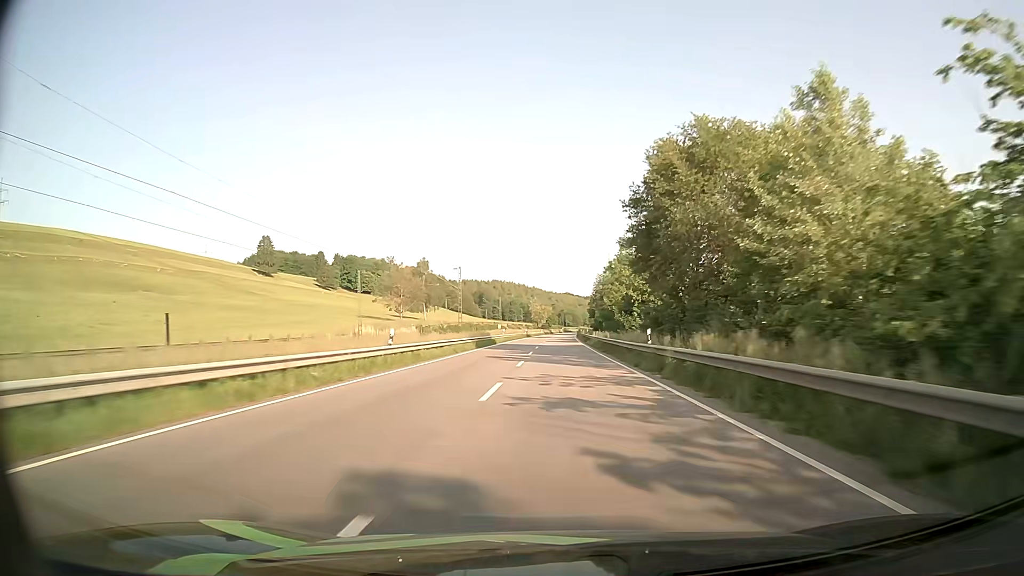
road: primary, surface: asphalt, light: Day
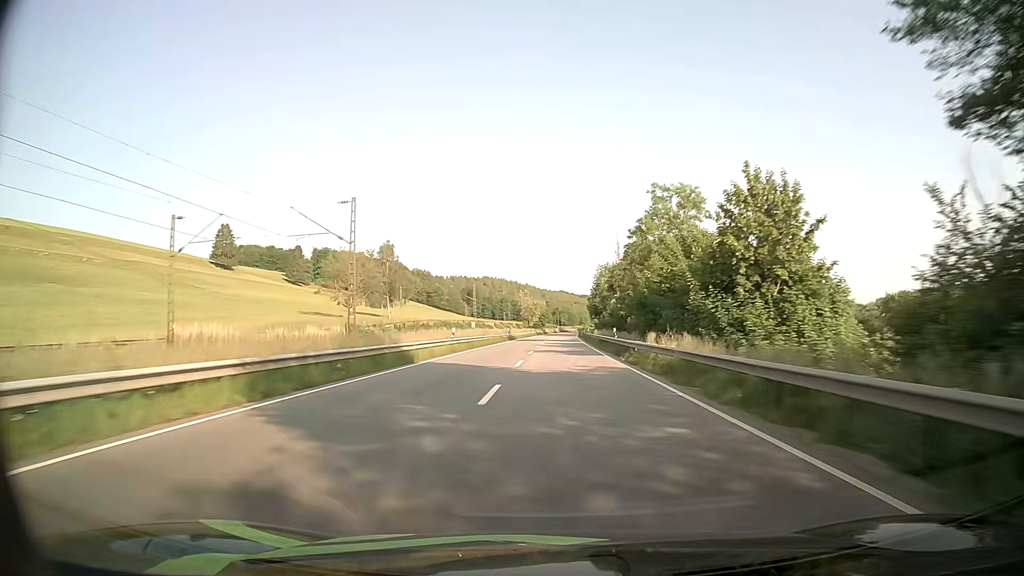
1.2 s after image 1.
(+0.2, +37.1) m; 0°
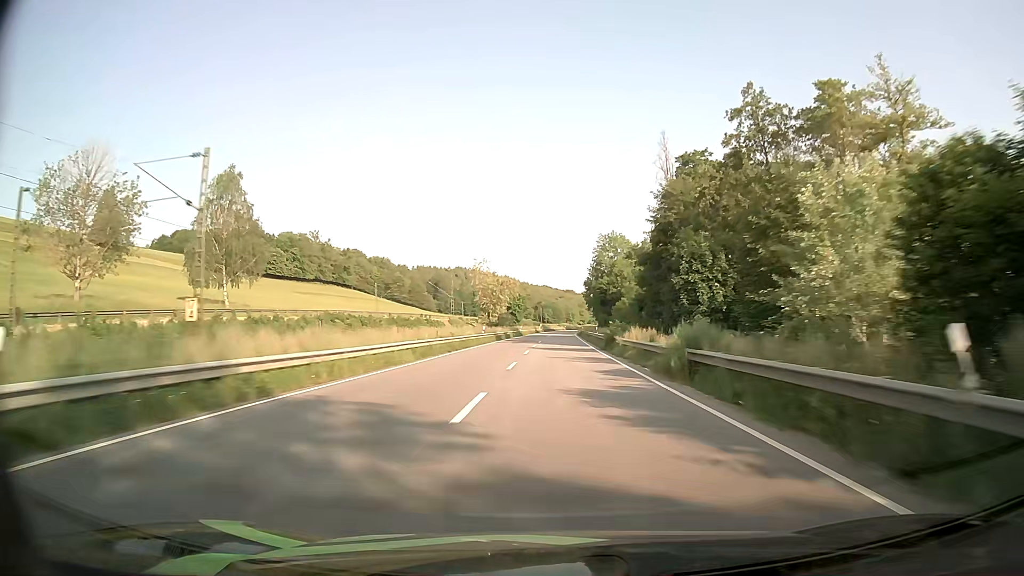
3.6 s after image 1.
(+1.0, +75.0) m; +1°
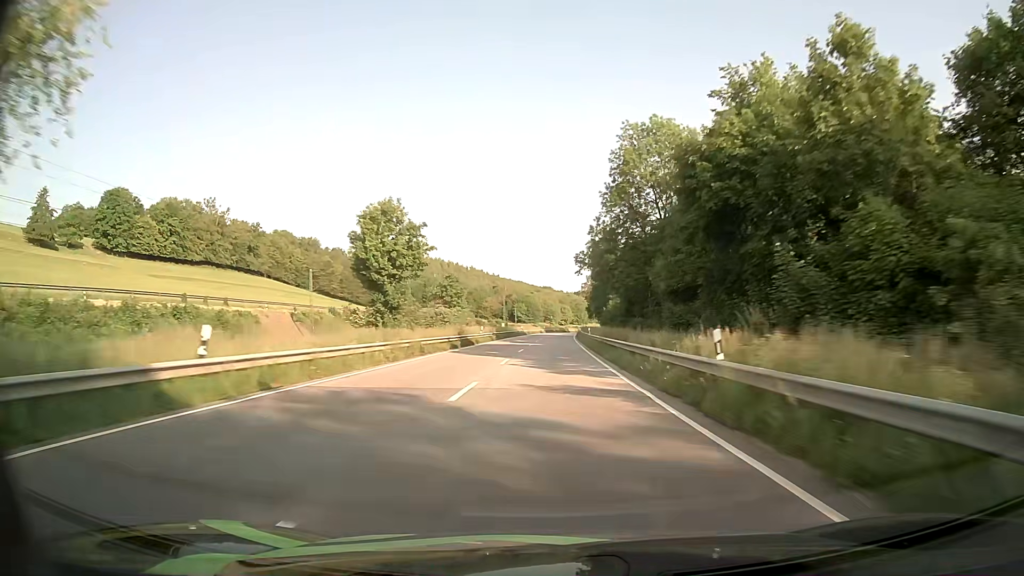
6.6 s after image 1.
(+1.7, +93.7) m; +2°
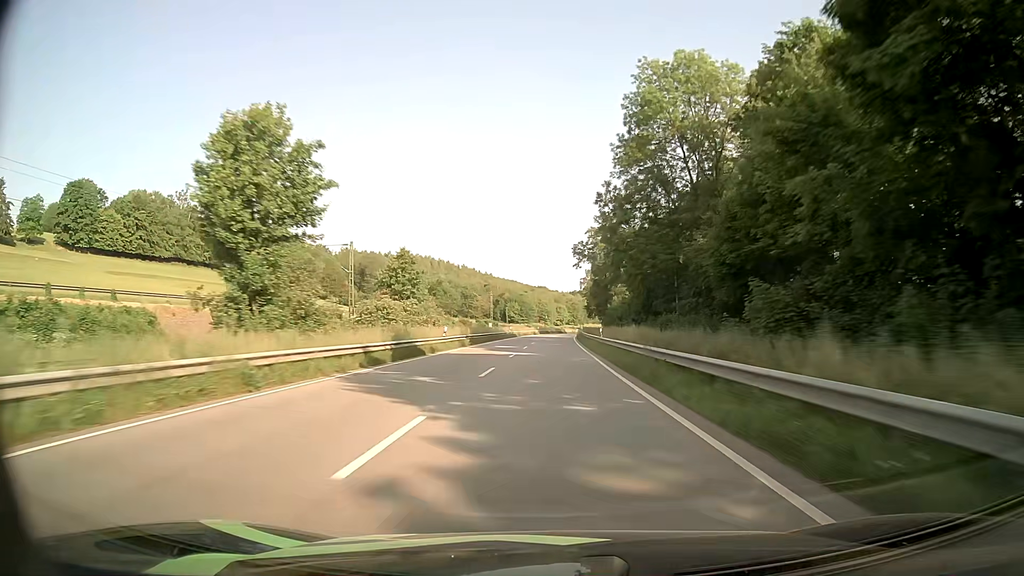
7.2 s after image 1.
(+0.1, +18.6) m; 0°
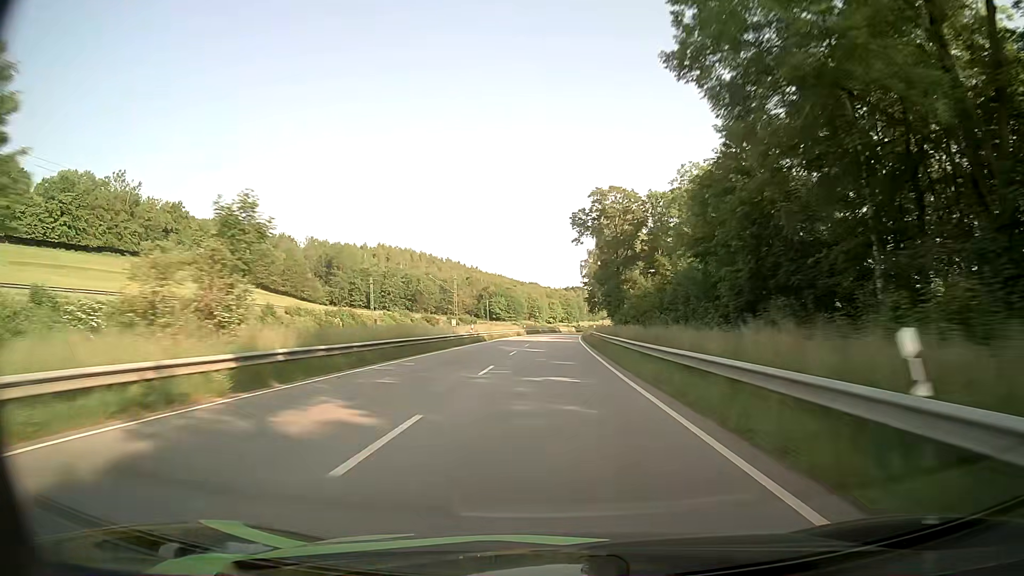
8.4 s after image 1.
(+0.4, +36.8) m; +1°
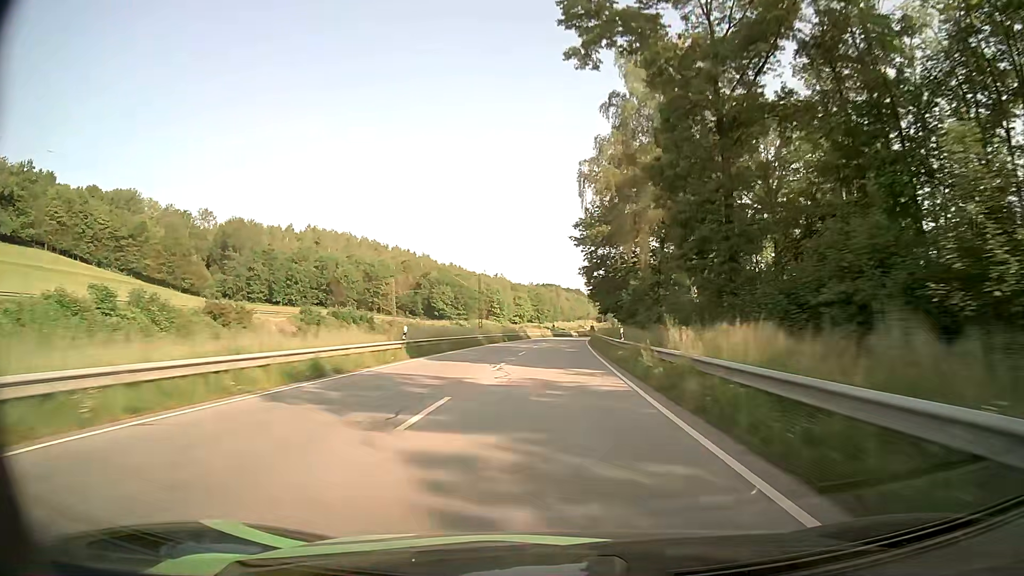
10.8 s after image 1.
(+1.3, +70.3) m; +3°
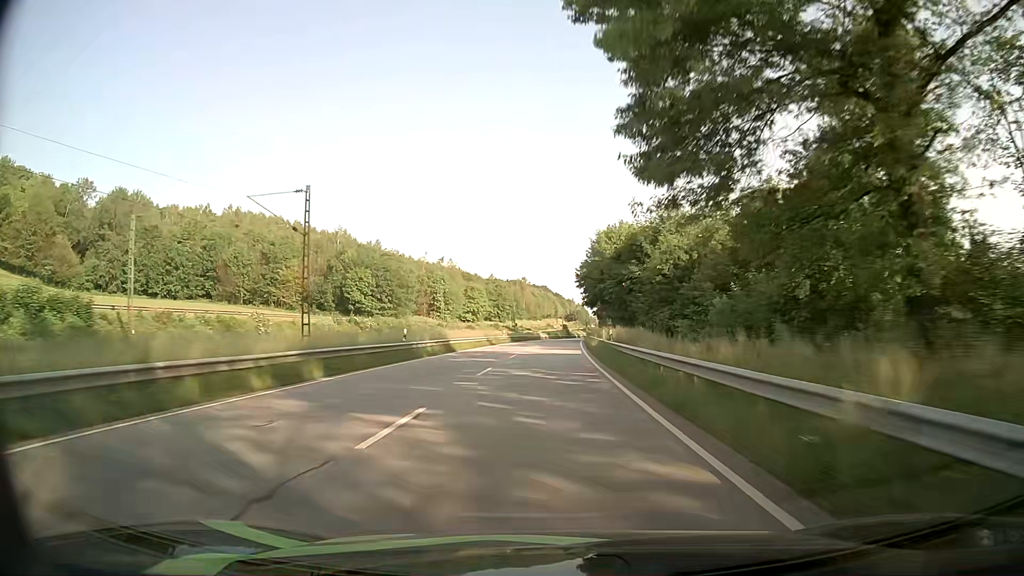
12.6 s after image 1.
(+0.9, +50.2) m; +3°
(0, +10) (0, +20) (0, +30) (0, +40) (+1, +50) (+1, +60) (+1, +70) (+2, +80) (+2, +90) (+3, +100) m
